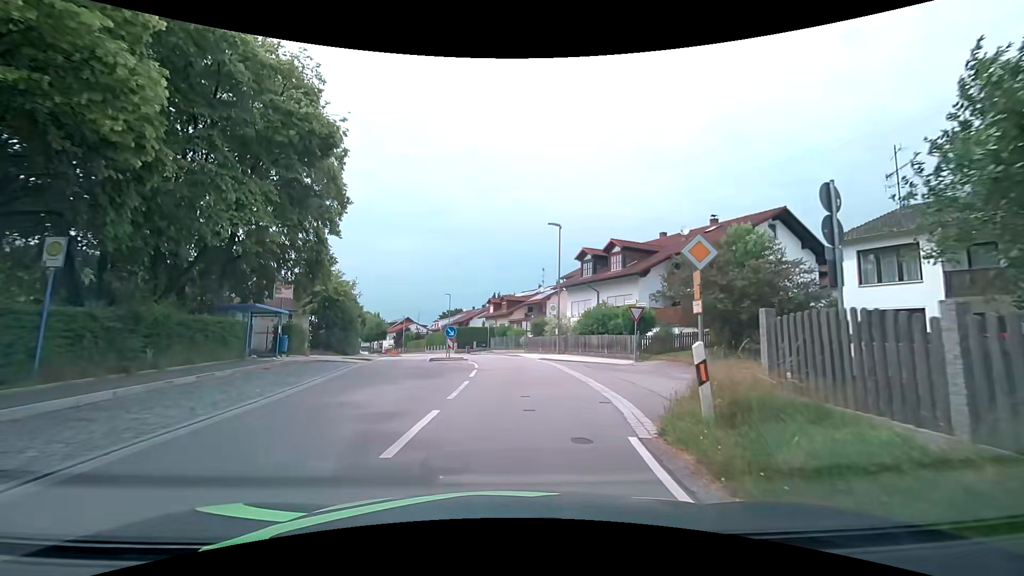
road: secondary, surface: asphalt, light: Day
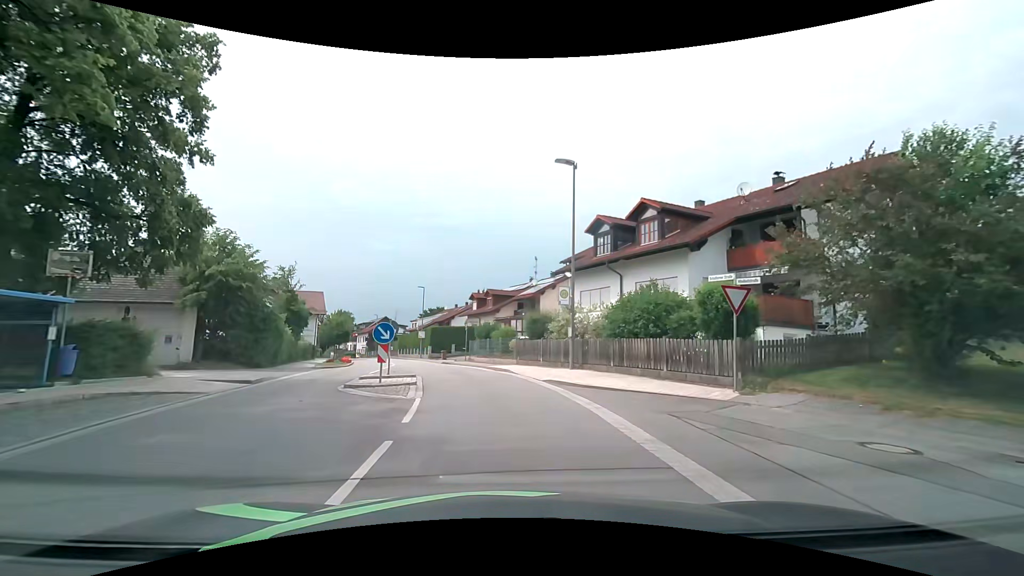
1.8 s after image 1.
(+0.1, +11.8) m; +1°
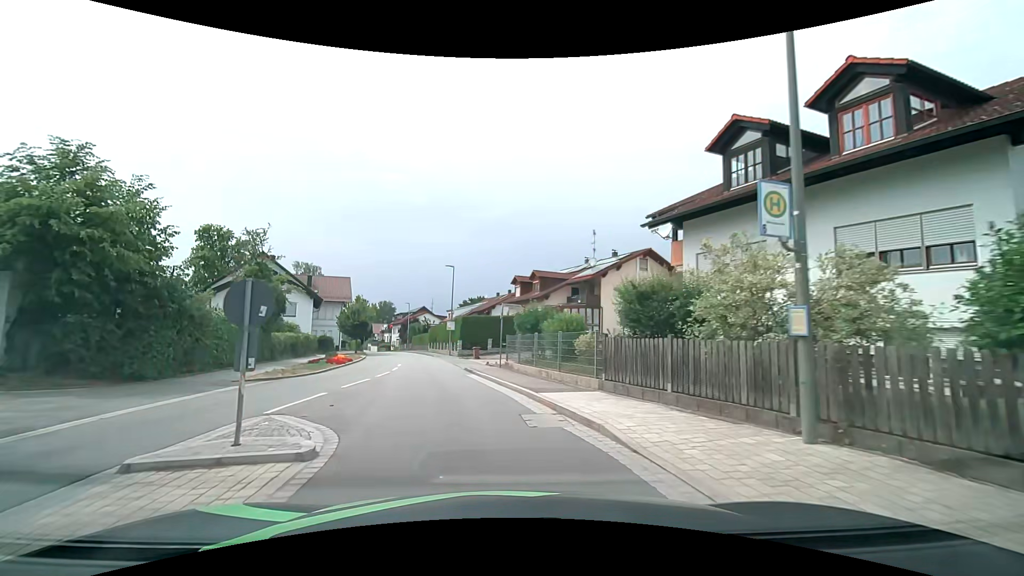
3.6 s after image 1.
(-0.4, +12.5) m; -5°
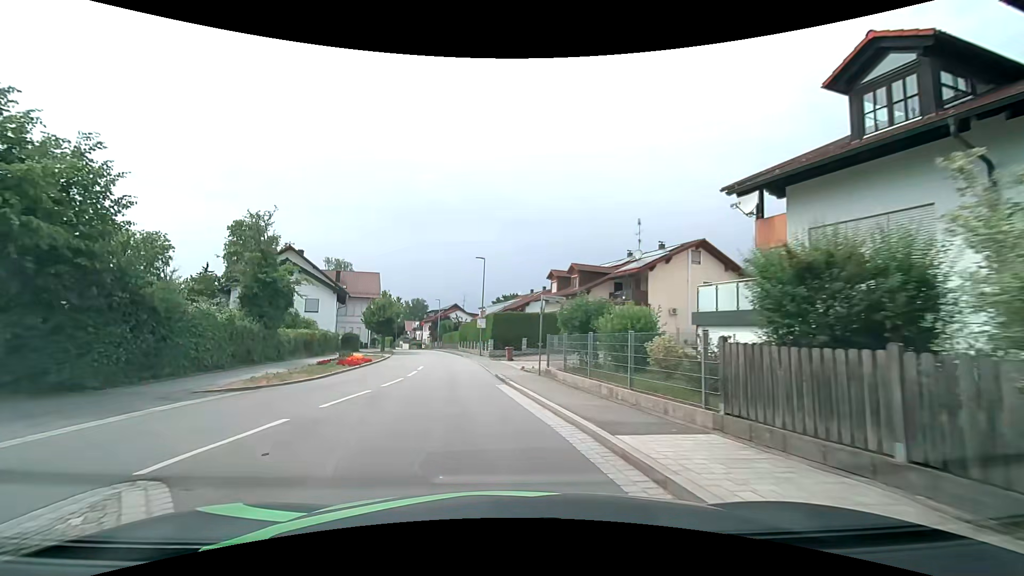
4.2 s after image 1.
(-0.1, +4.3) m; -4°
(-1, +10) (-2, +20) (-3, +30) (-4, +40) (-6, +50) (-8, +59) (-10, +69) (-12, +79) (-15, +89) (-18, +98) m
